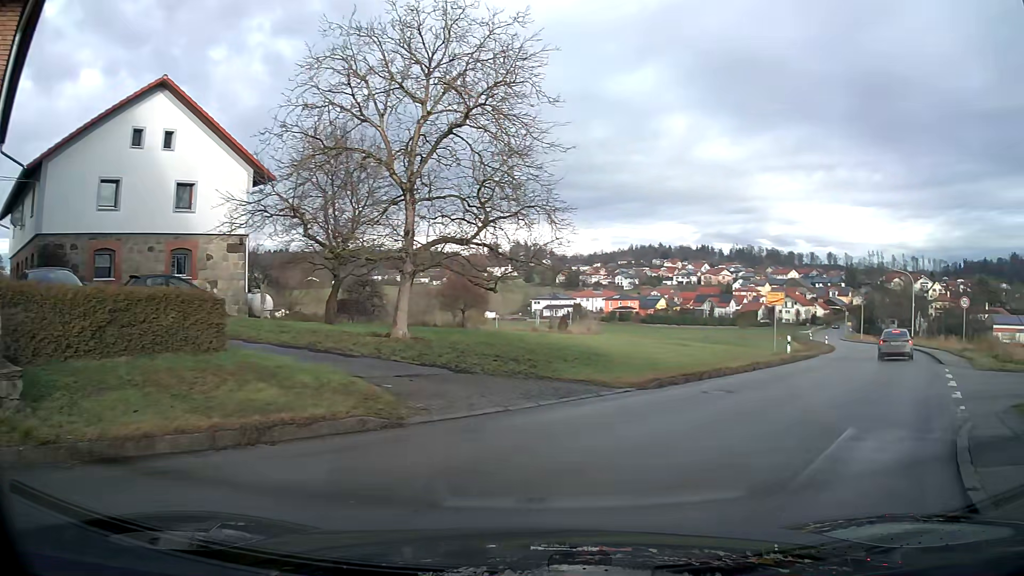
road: secondary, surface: asphalt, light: Day
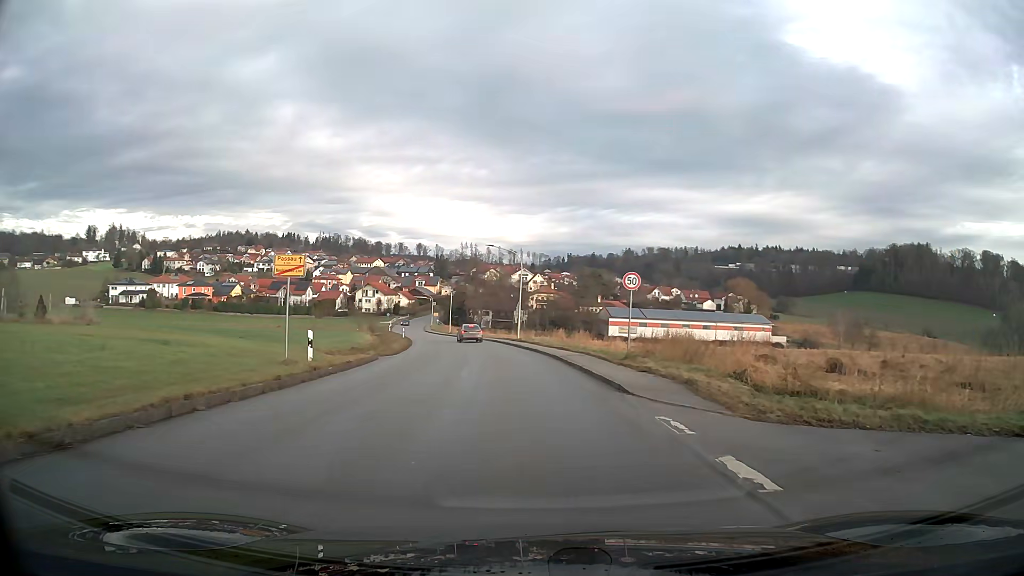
(+6.0, +13.4) m; +33°
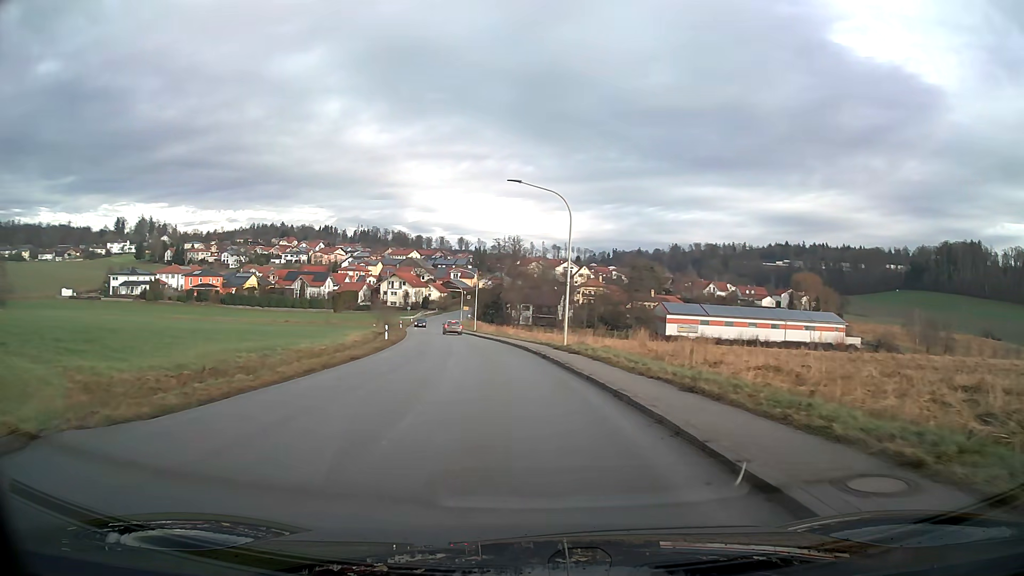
(-0.6, +22.9) m; -4°
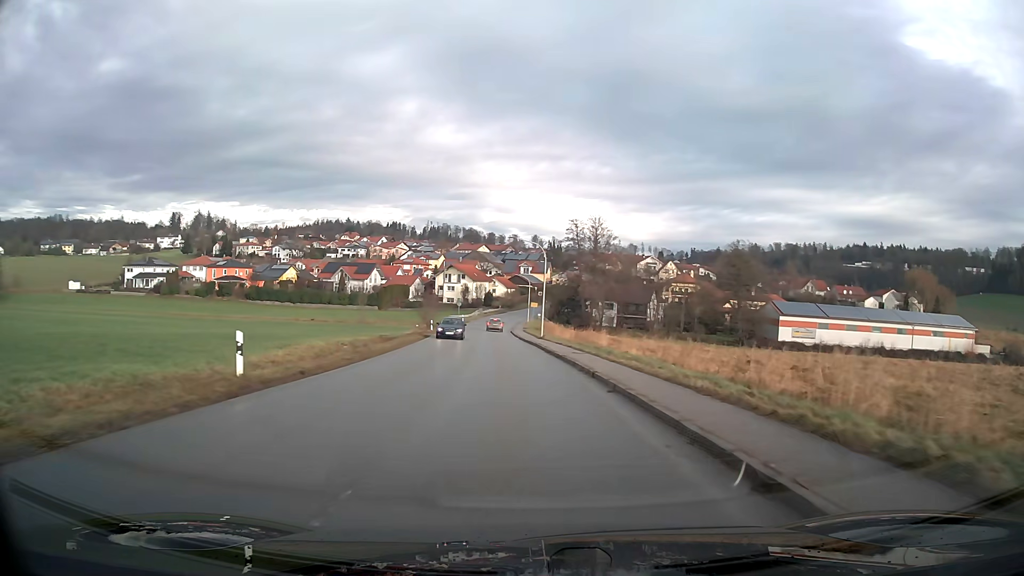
(-1.7, +29.1) m; -6°
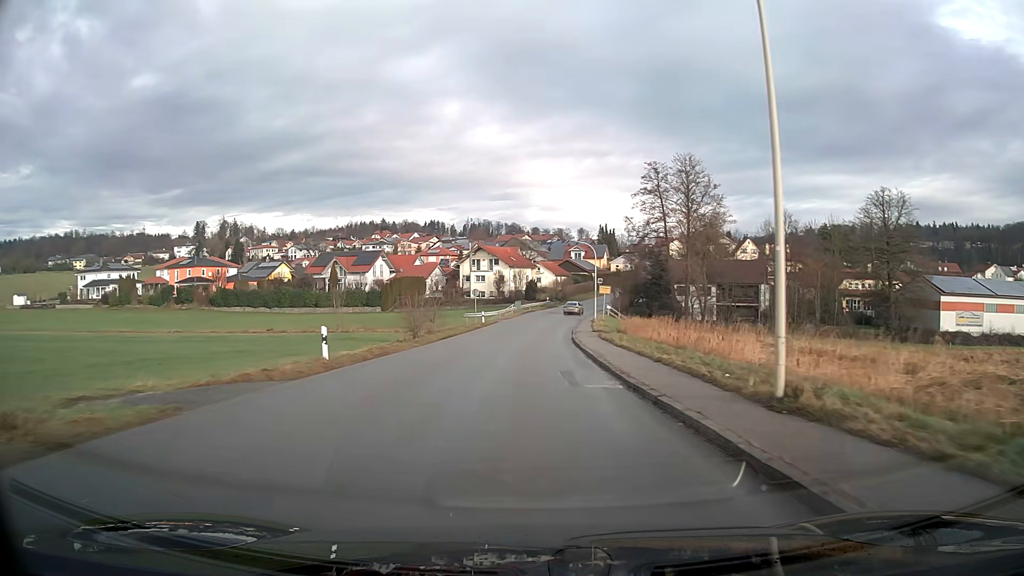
(-1.7, +40.8) m; -4°
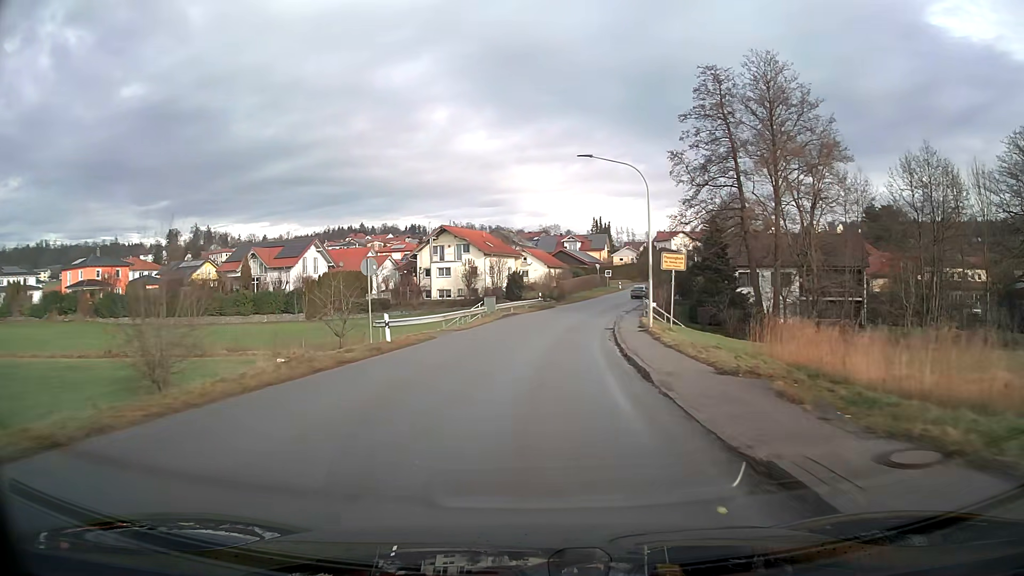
(+0.2, +32.7) m; +2°
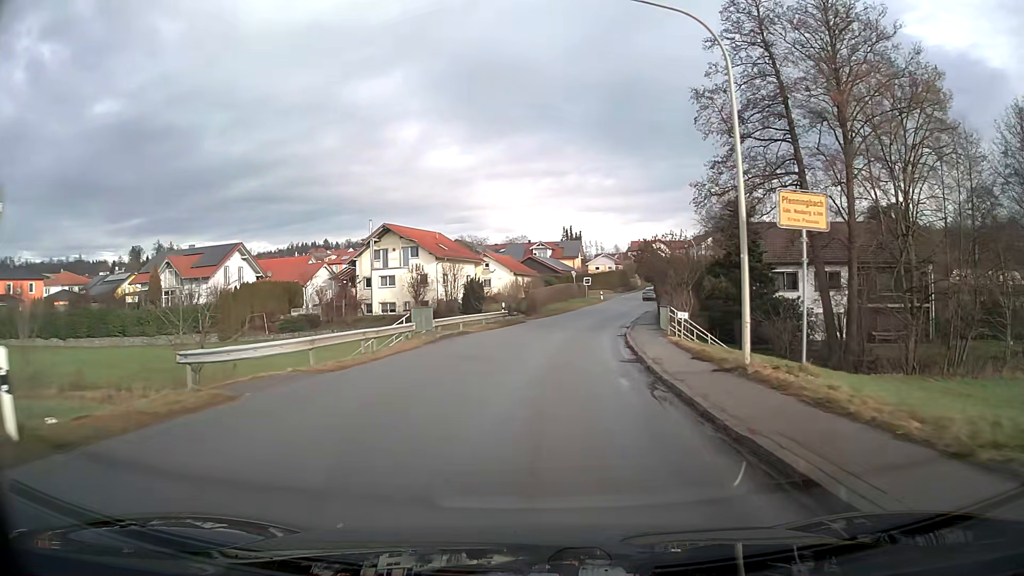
(+0.4, +15.8) m; +3°
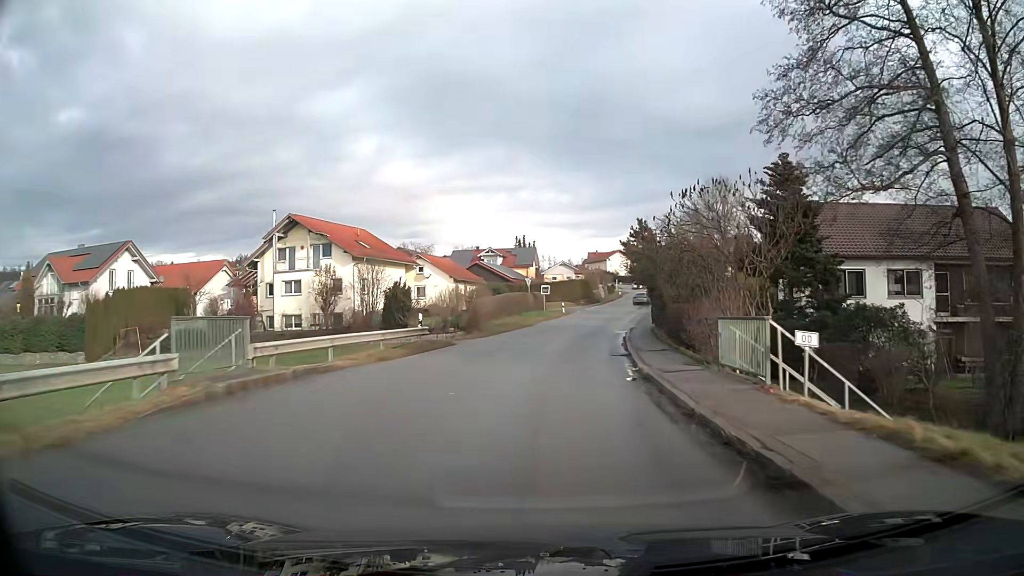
(+0.5, +15.4) m; +4°
(0, +10) (+1, +20) (+2, +30) (+4, +40) (+5, +50) (+7, +59) (+10, +69) (+12, +79) (+14, +89) (+17, +98) m
